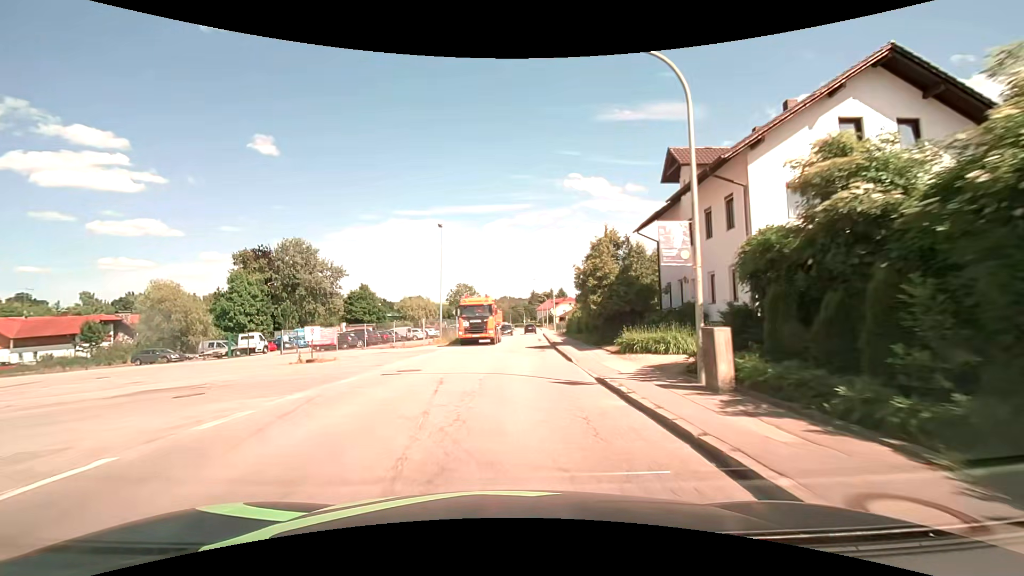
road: secondary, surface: asphalt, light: Day
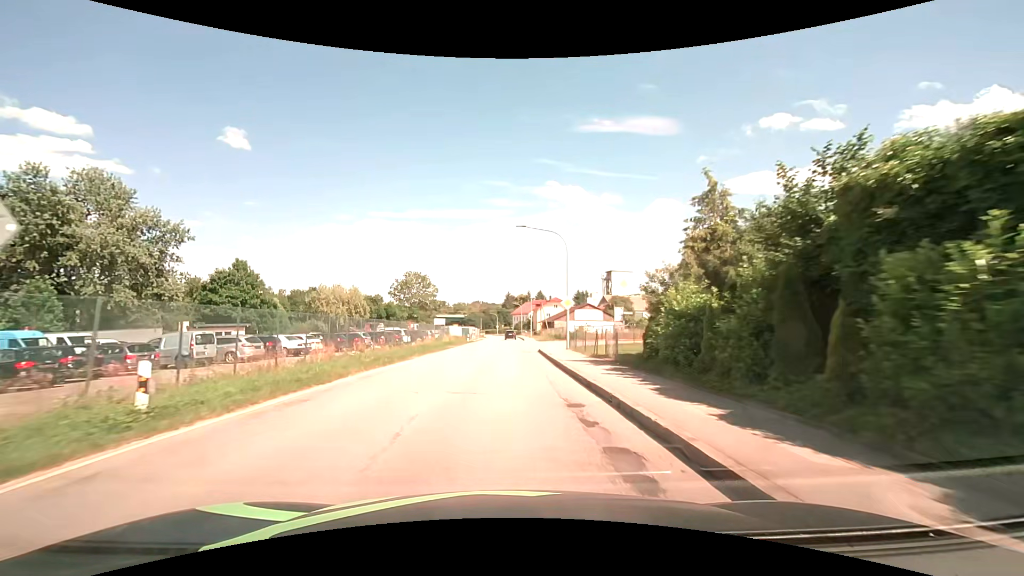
(+1.1, +37.9) m; +3°
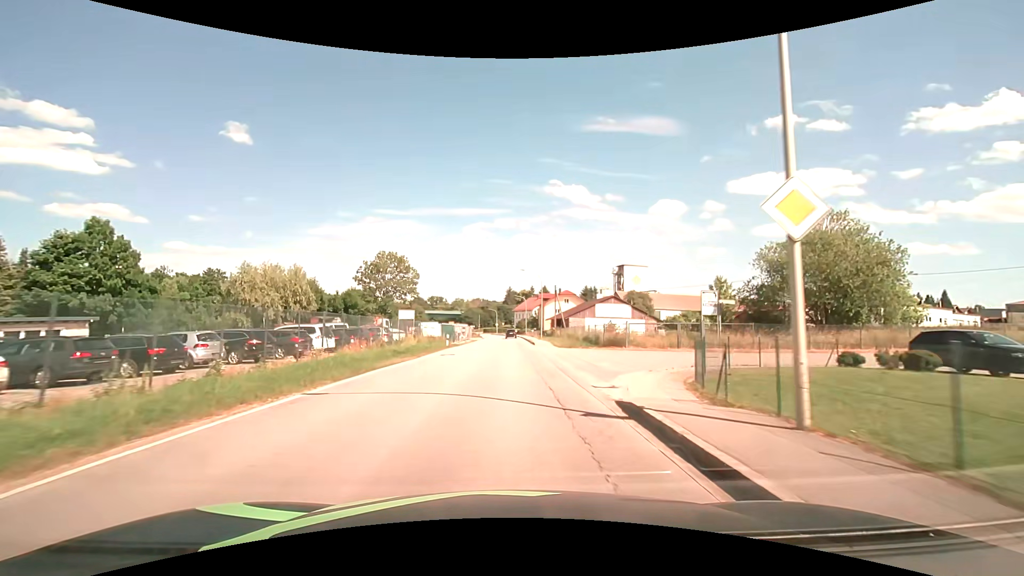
(0.0, +22.8) m; 0°
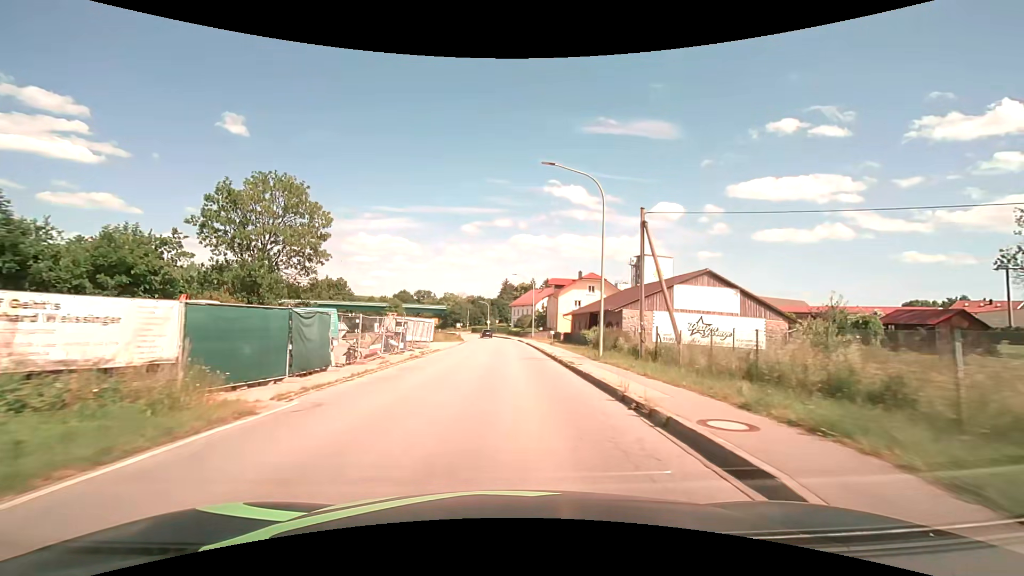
(+0.1, +38.1) m; +1°
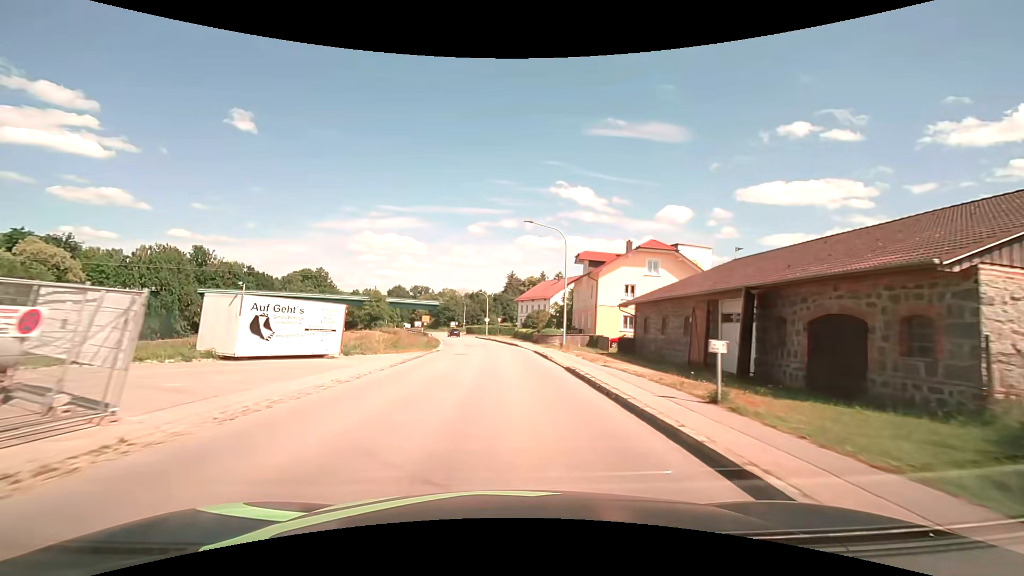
(0.0, +30.5) m; -1°
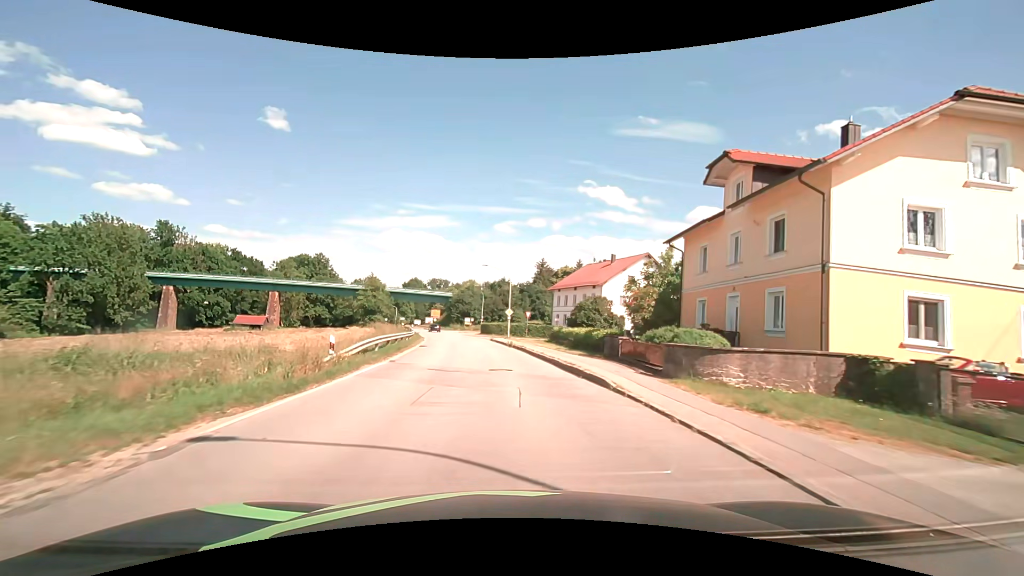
(-0.6, +30.6) m; -3°
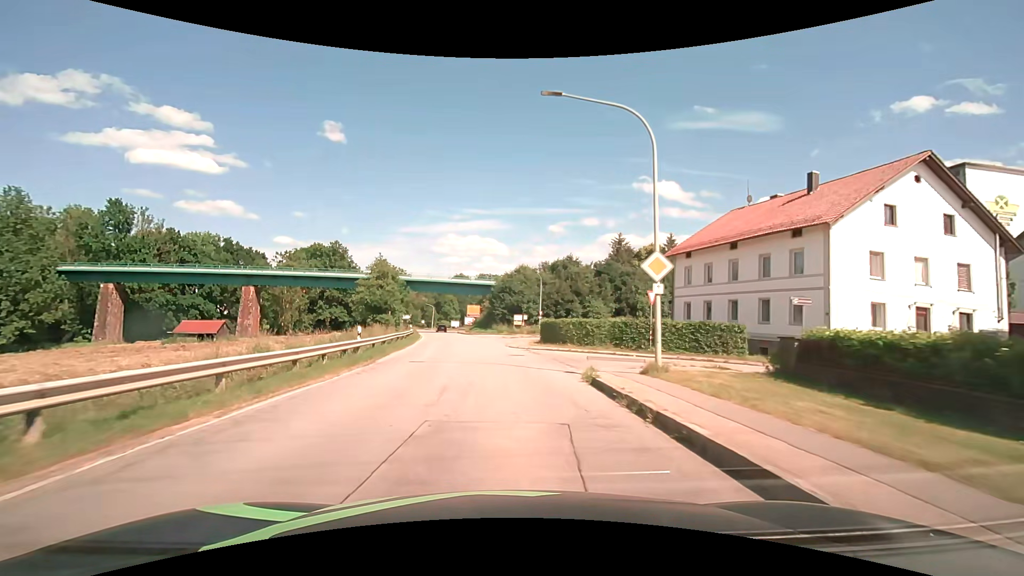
(-1.7, +38.2) m; -6°
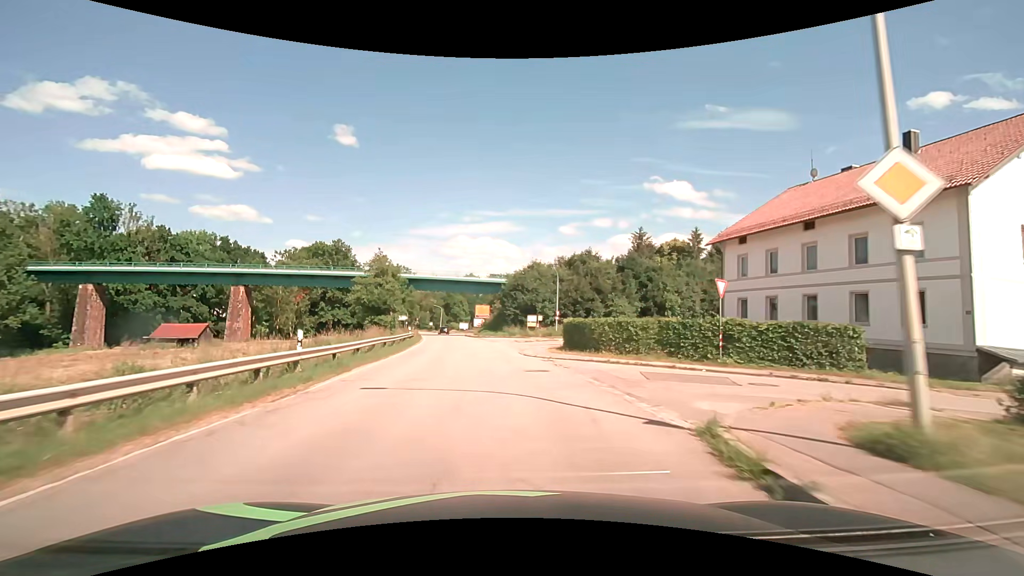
(-0.1, +7.6) m; -1°
(0, +10) (-1, +20) (-1, +30) (-3, +40) (-4, +50) (-5, +60) (-7, +70) (-9, +79) (-11, +89) (-13, +99) m
